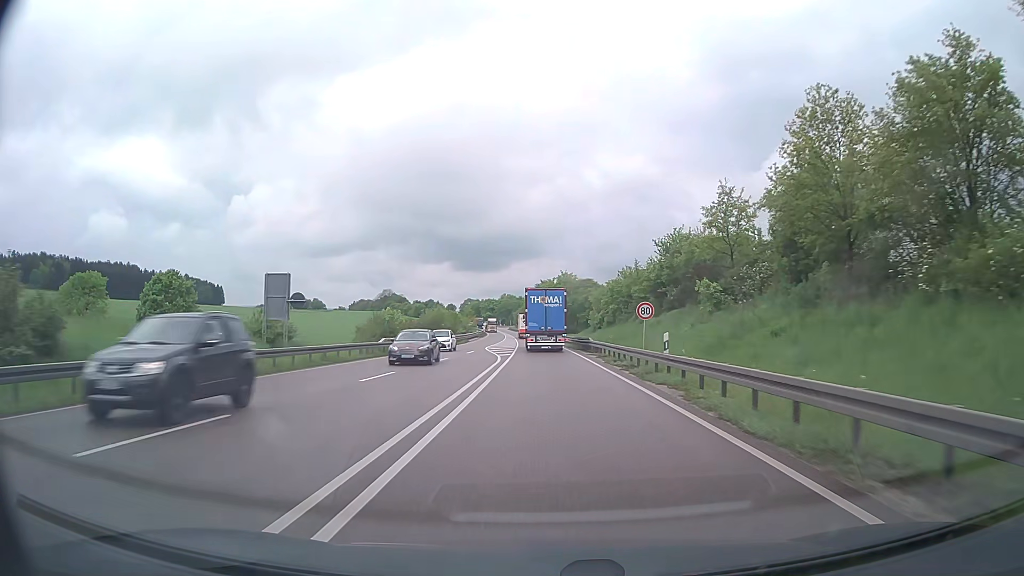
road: primary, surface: asphalt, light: Day
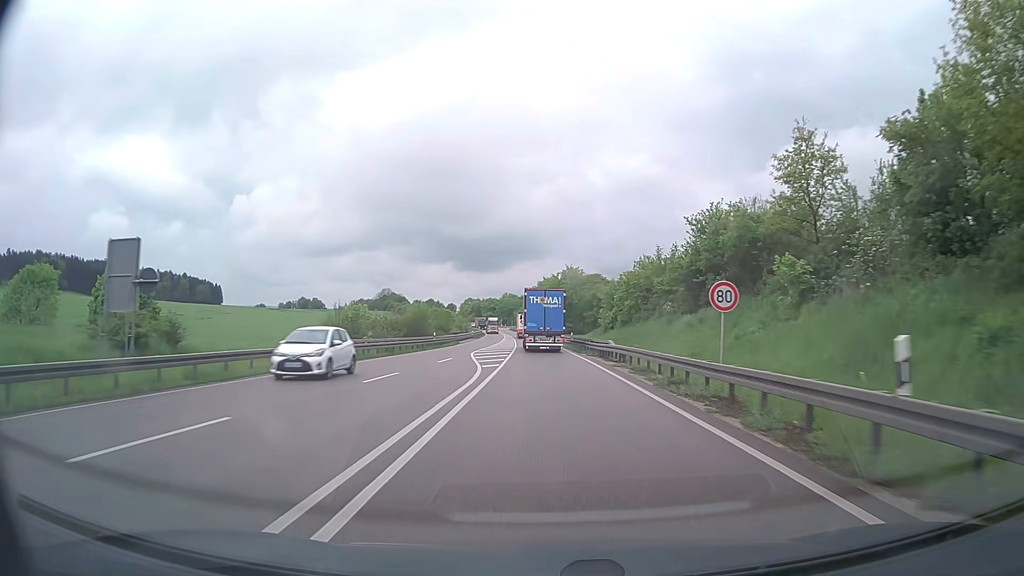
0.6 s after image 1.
(0.0, +12.4) m; 0°
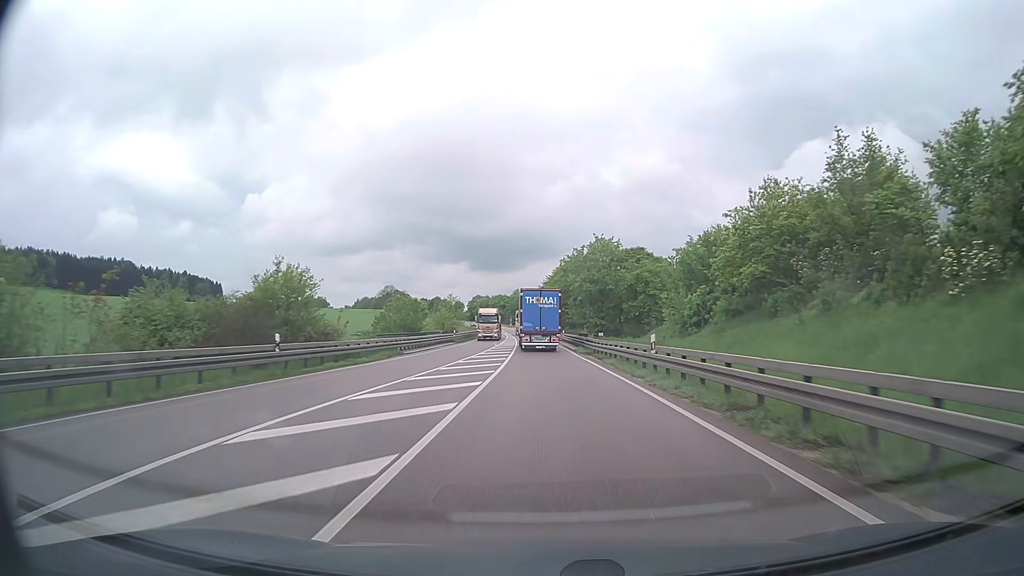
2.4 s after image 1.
(-0.3, +36.9) m; -1°
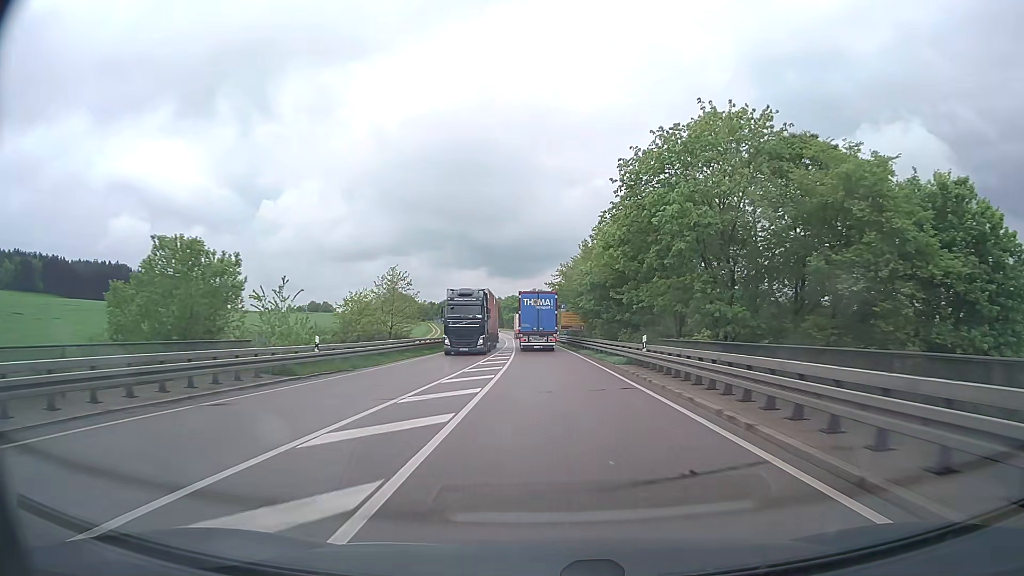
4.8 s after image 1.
(-0.8, +48.1) m; -2°
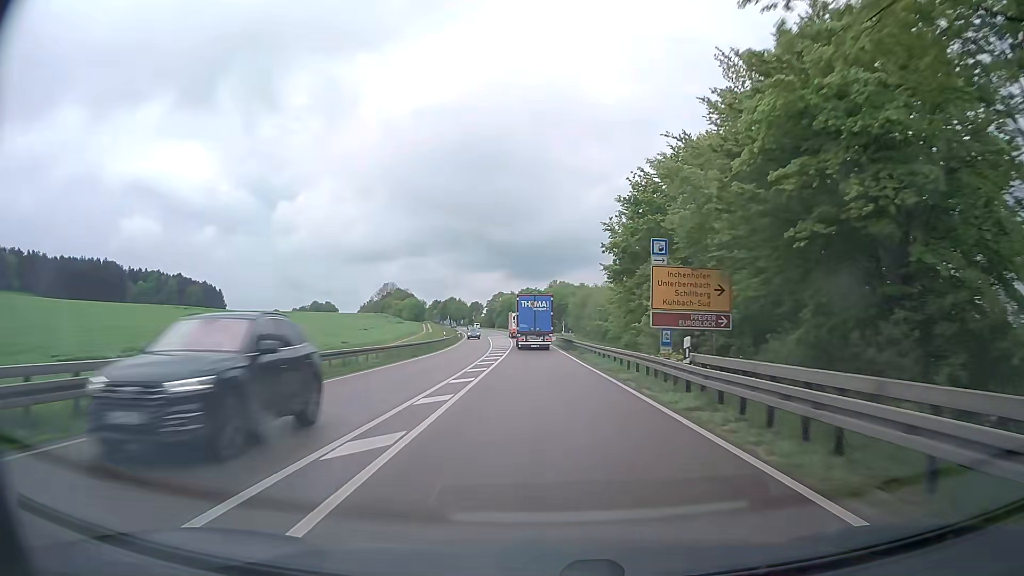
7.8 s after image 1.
(-0.9, +59.7) m; -2°
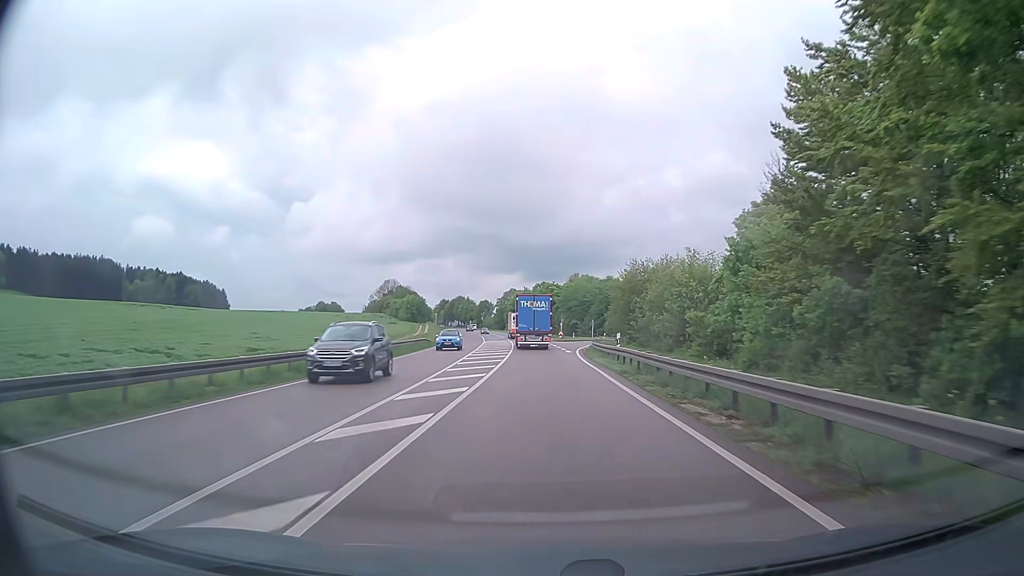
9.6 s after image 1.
(-0.3, +36.9) m; -1°
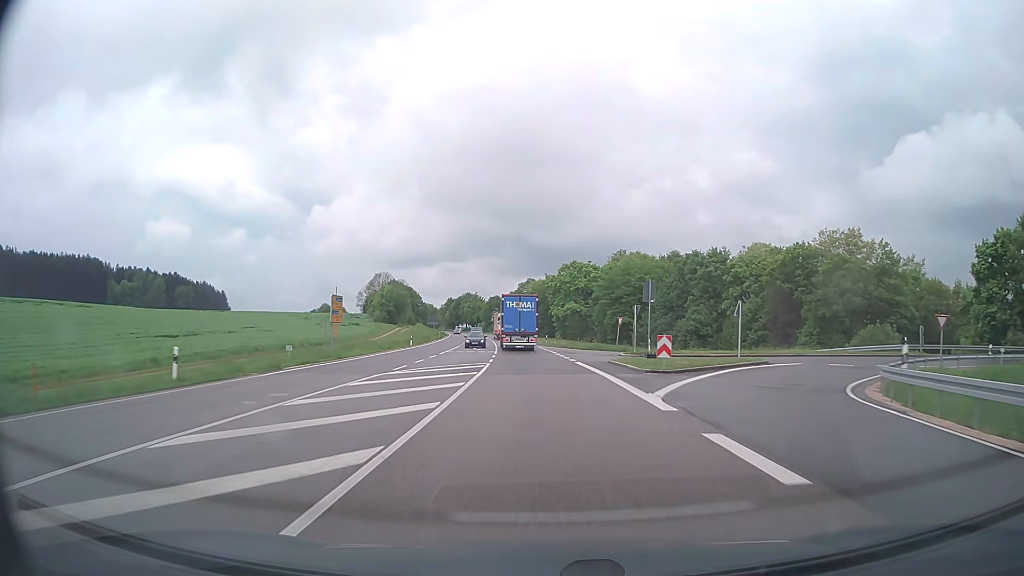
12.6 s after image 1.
(-1.1, +62.3) m; -2°
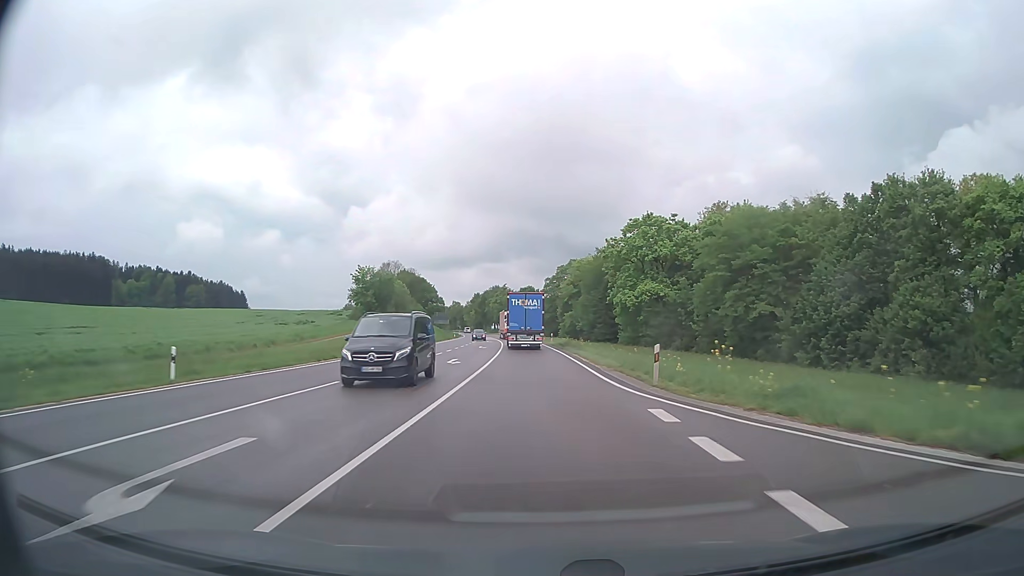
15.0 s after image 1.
(-1.5, +49.4) m; -3°
(0, +10) (0, +20) (0, +30) (-1, +40) (-1, +50) (-2, +60) (-2, +70) (-3, +80) (-4, +90) (-5, +100) m
